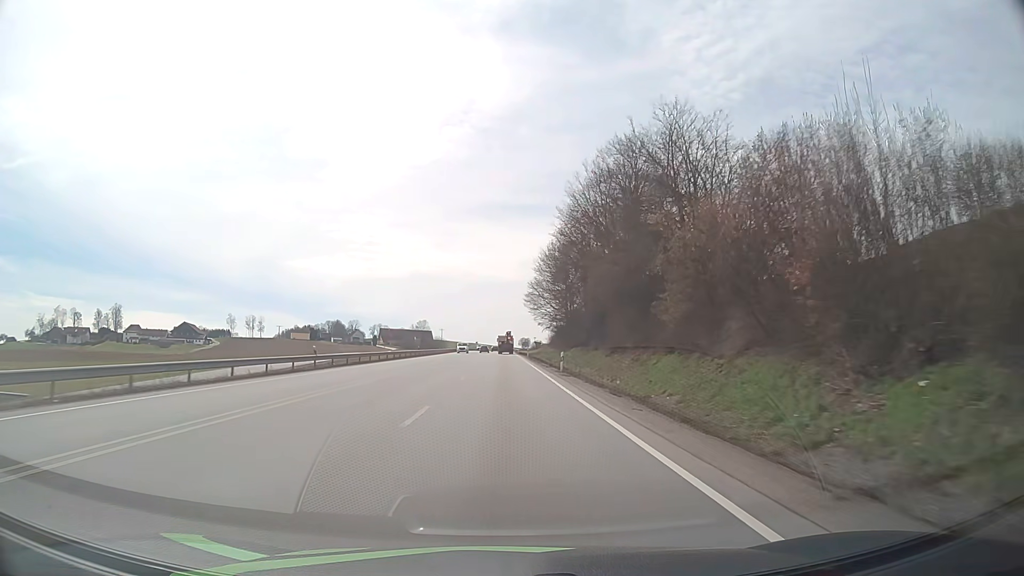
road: primary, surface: asphalt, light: Day
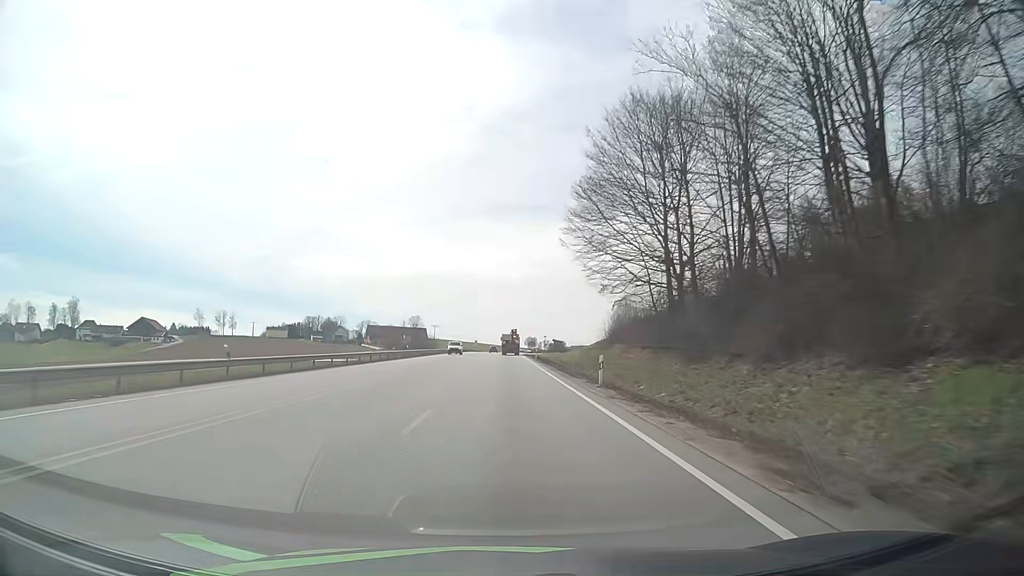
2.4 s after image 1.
(-0.3, +61.6) m; -1°
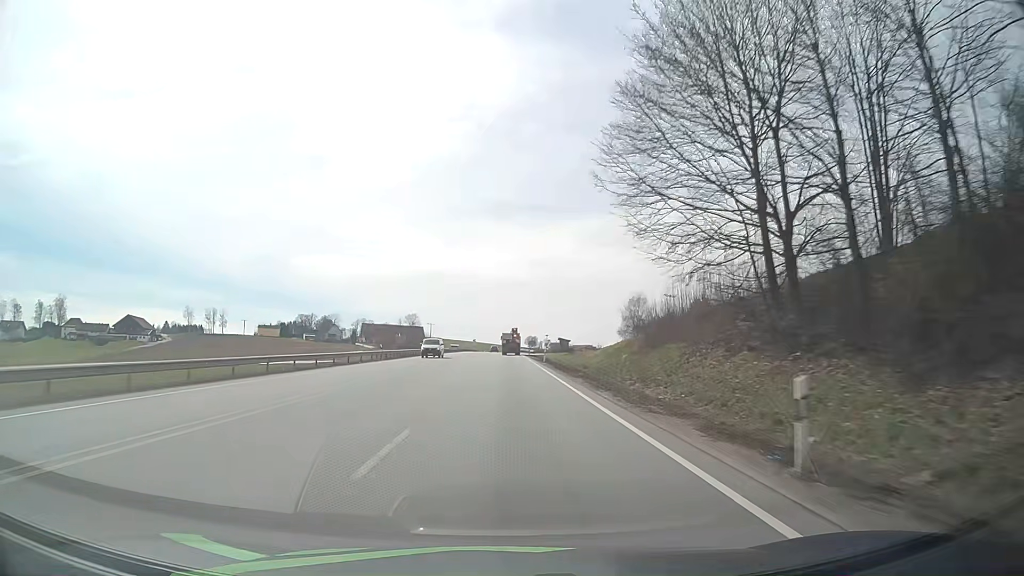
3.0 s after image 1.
(0.0, +15.6) m; 0°
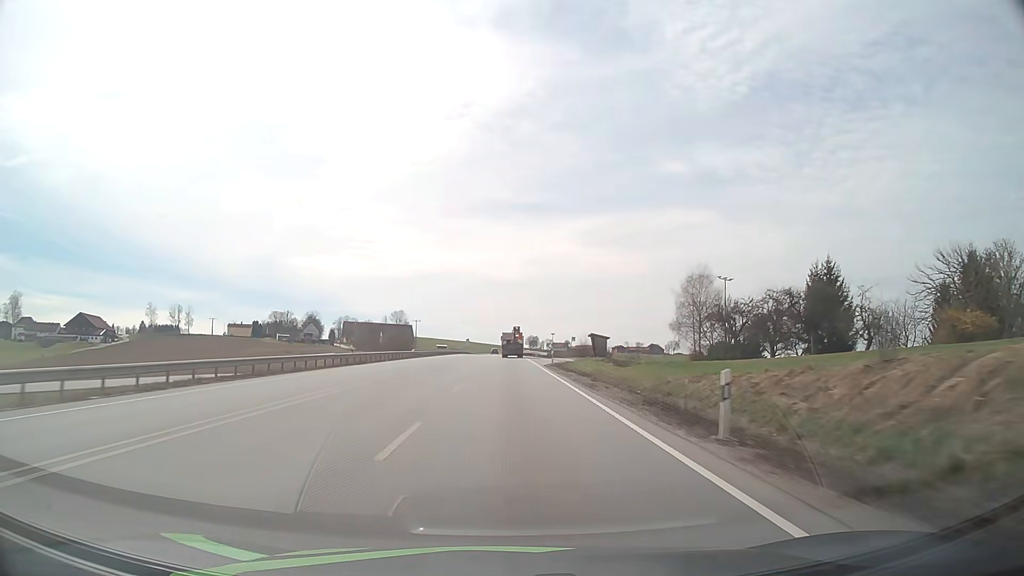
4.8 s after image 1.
(+0.1, +47.4) m; 0°
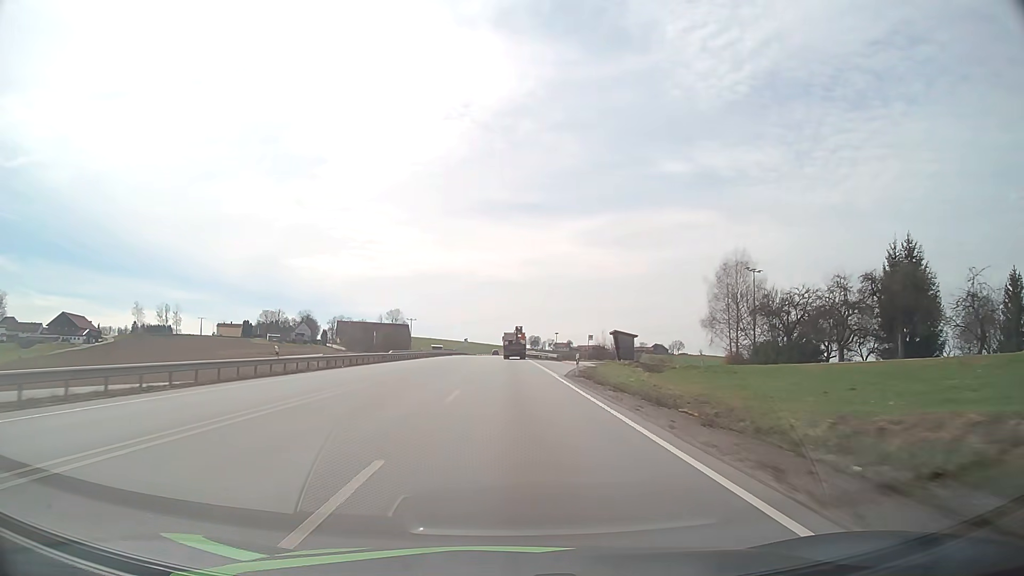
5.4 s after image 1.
(0.0, +16.0) m; 0°
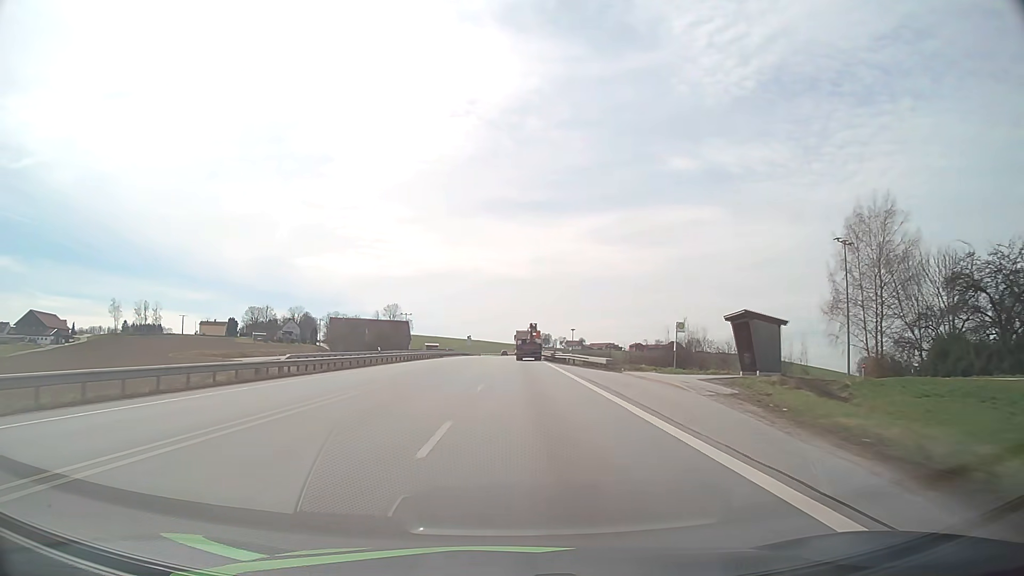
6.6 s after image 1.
(-0.2, +32.2) m; -1°
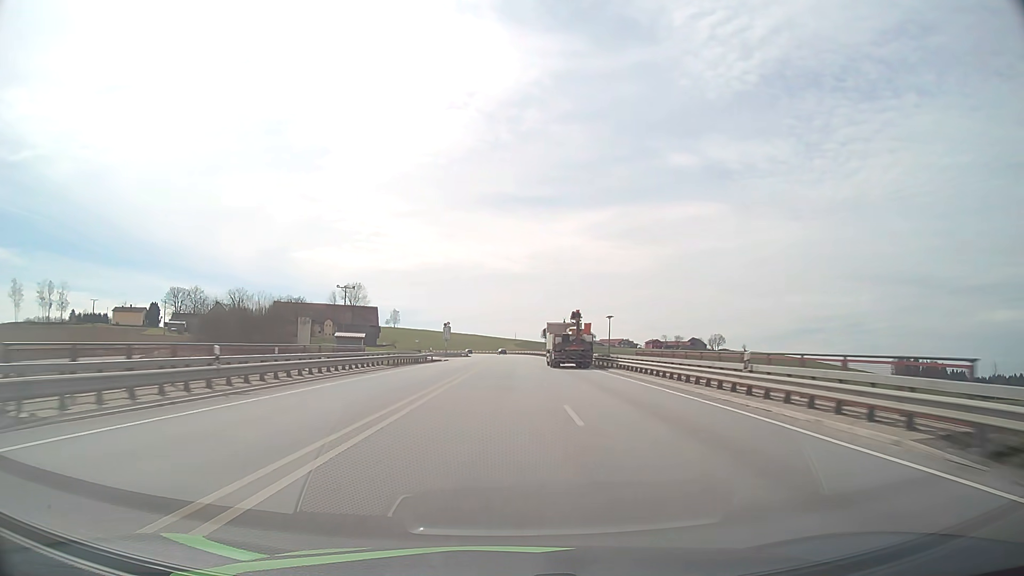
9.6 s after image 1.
(-1.0, +81.5) m; 0°
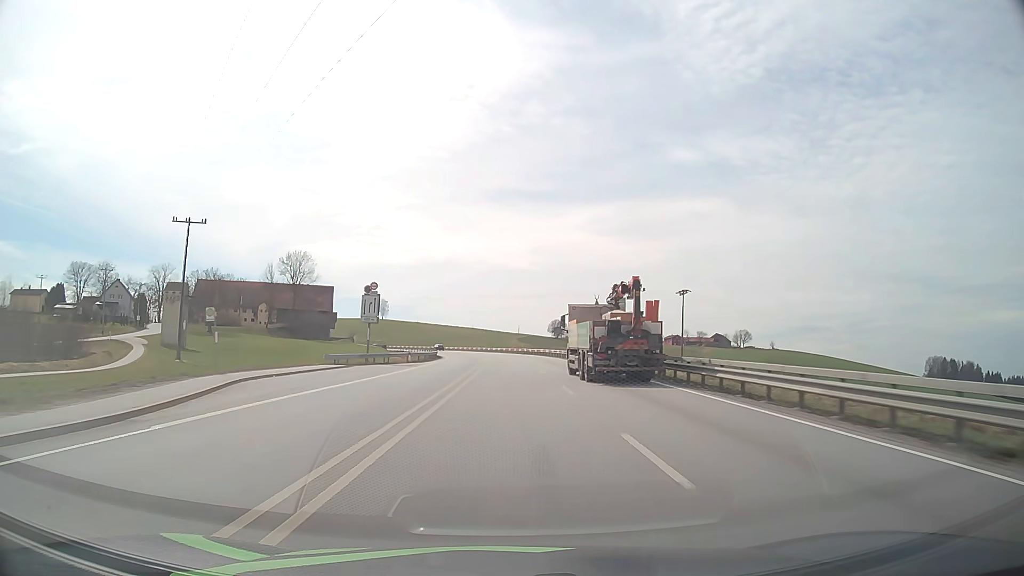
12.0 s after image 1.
(+0.3, +65.7) m; 0°
(0, +10) (0, +20) (0, +30) (0, +40) (0, +50) (-1, +60) (-1, +70) (-2, +80) (-3, +90) (-4, +100) m
